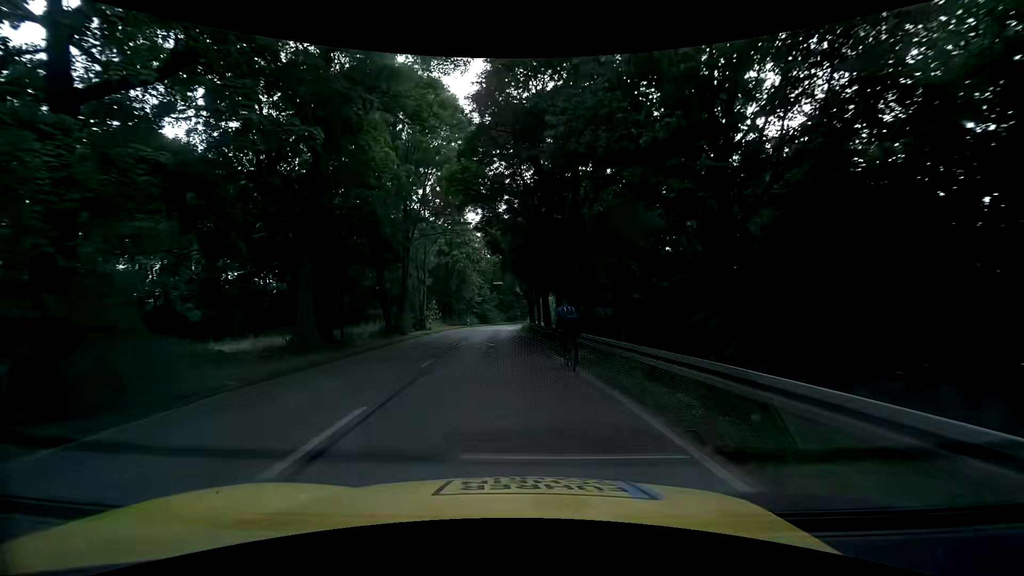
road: tertiary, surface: asphalt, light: Day
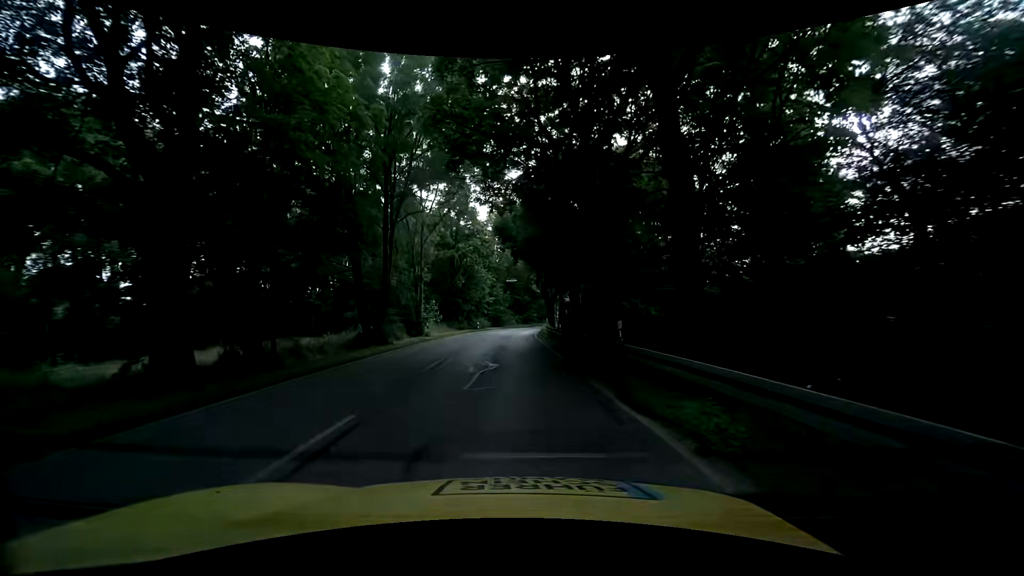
(-0.2, +9.0) m; -2°
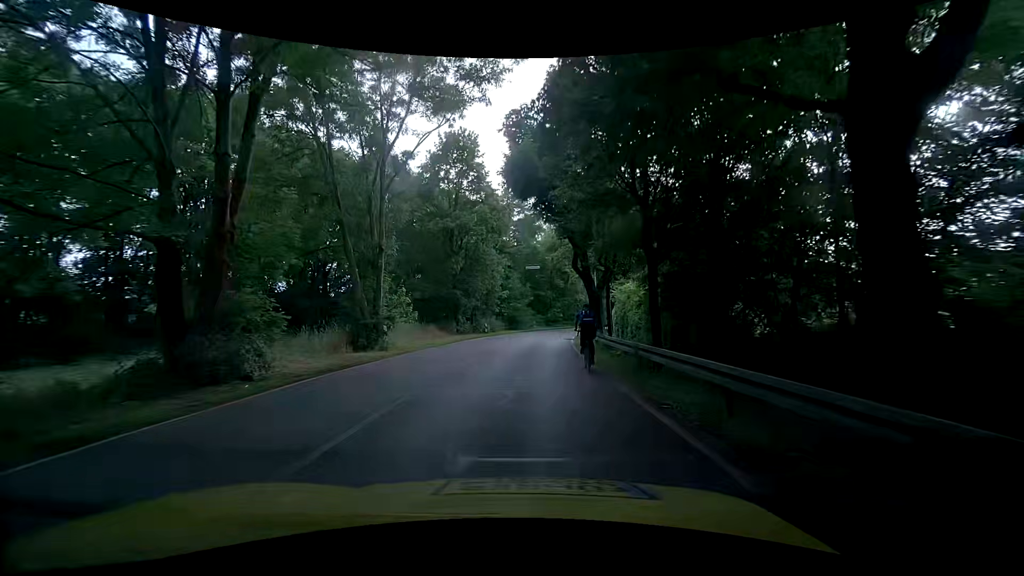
(-0.7, +17.4) m; -3°
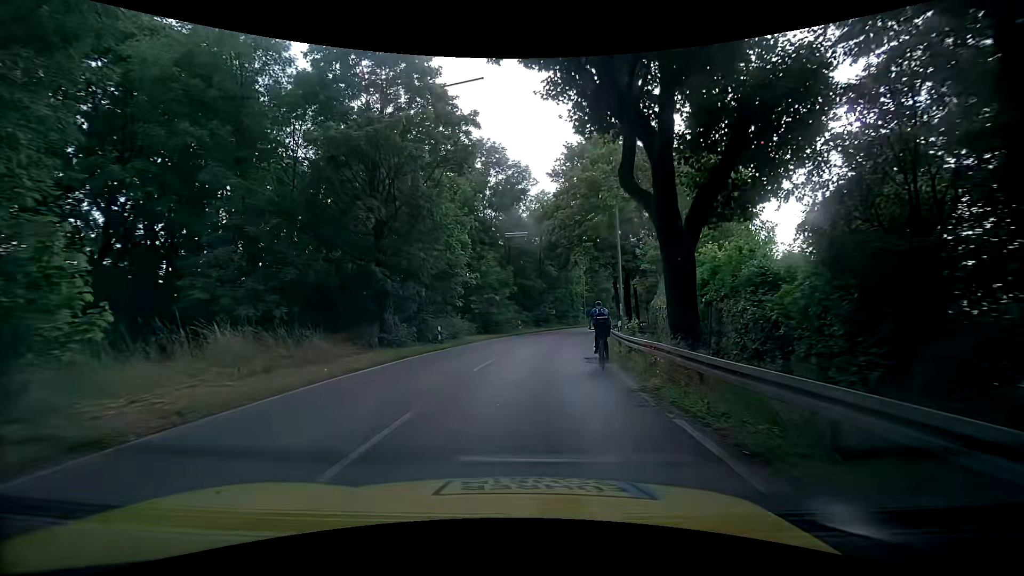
(+0.3, +18.5) m; +1°
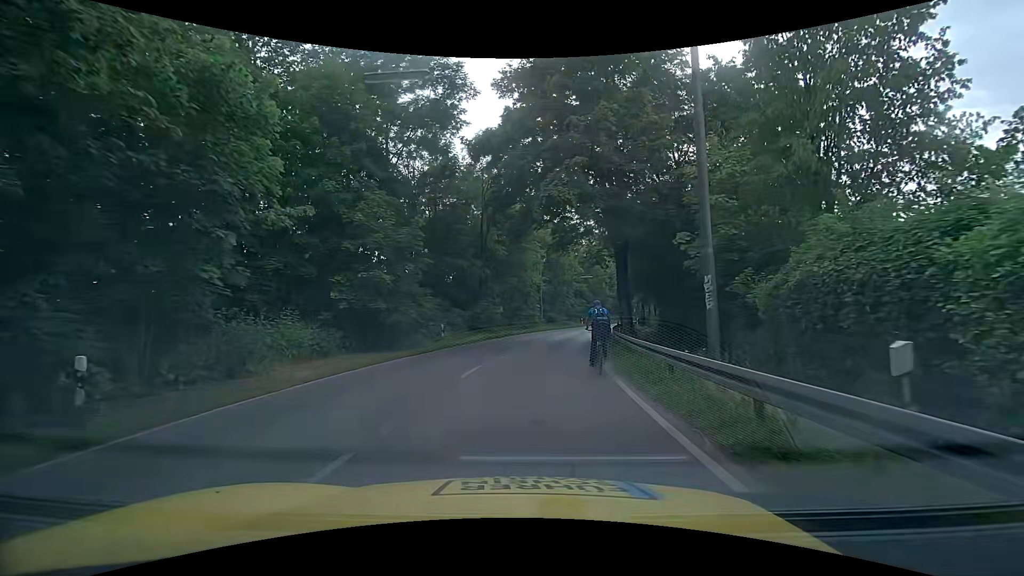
(+1.5, +19.4) m; +7°
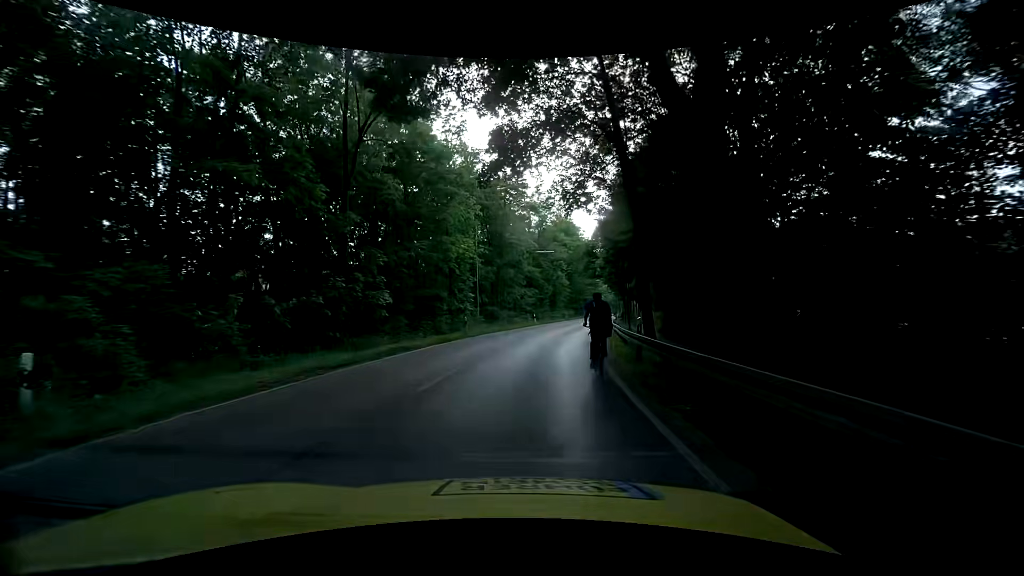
(+1.2, +20.1) m; +6°
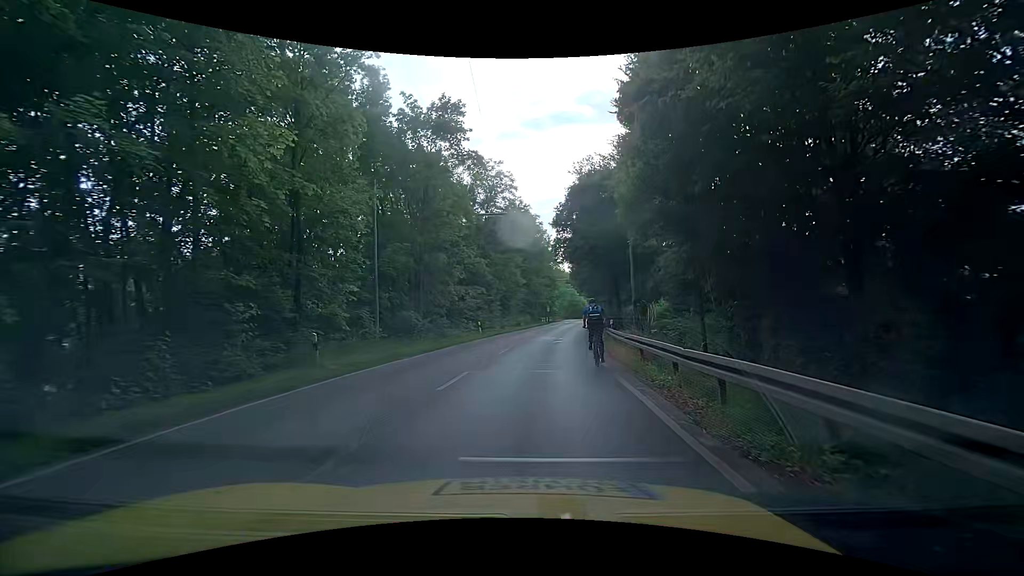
(+0.6, +16.4) m; +4°
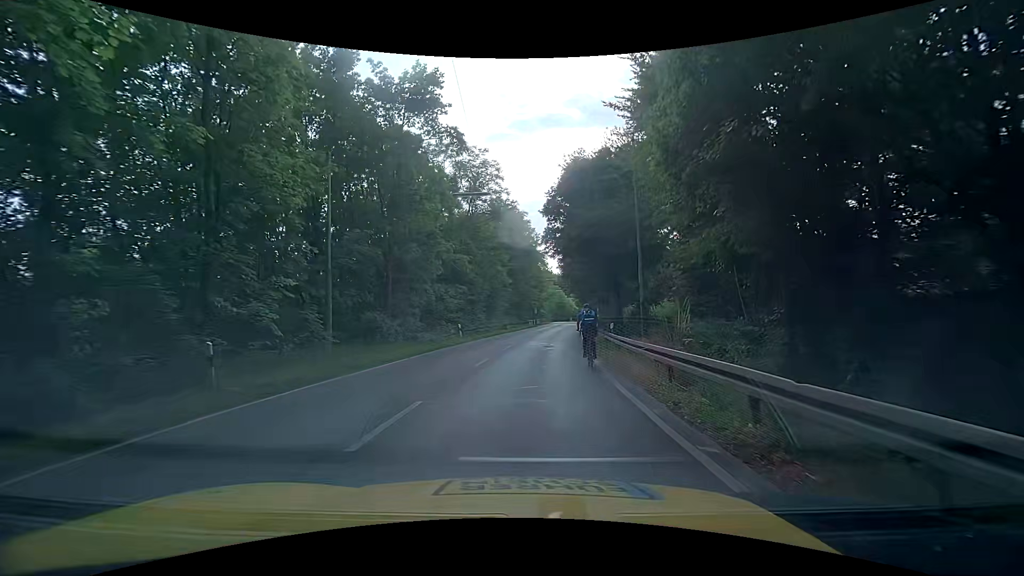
(+0.2, +4.0) m; +1°
(+1, +10) (+2, +20) (+3, +30) (+4, +40) (+6, +50) (+7, +59) (+9, +69) (+11, +79) (+12, +89) (+14, +99) m
